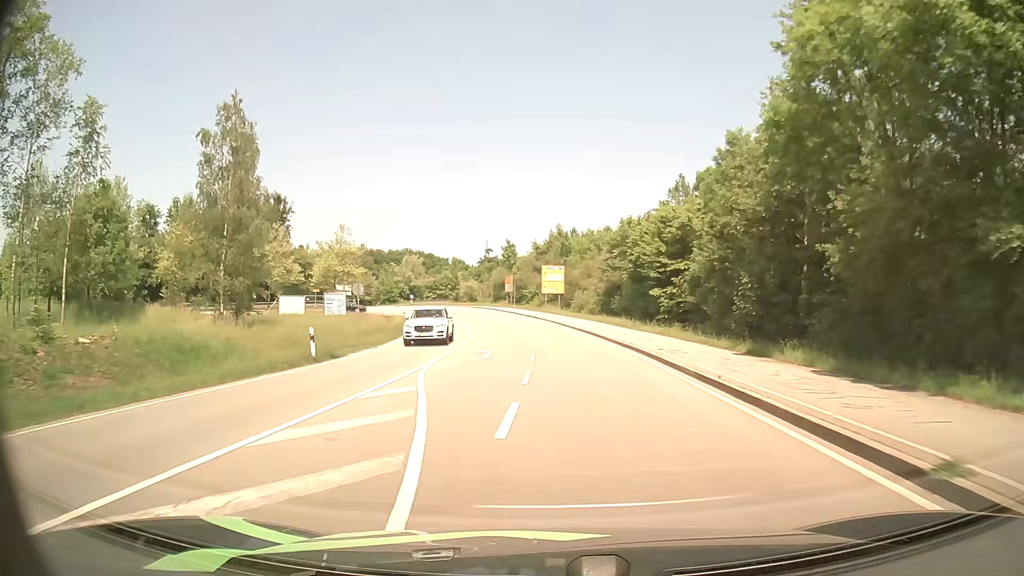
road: secondary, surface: asphalt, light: Day
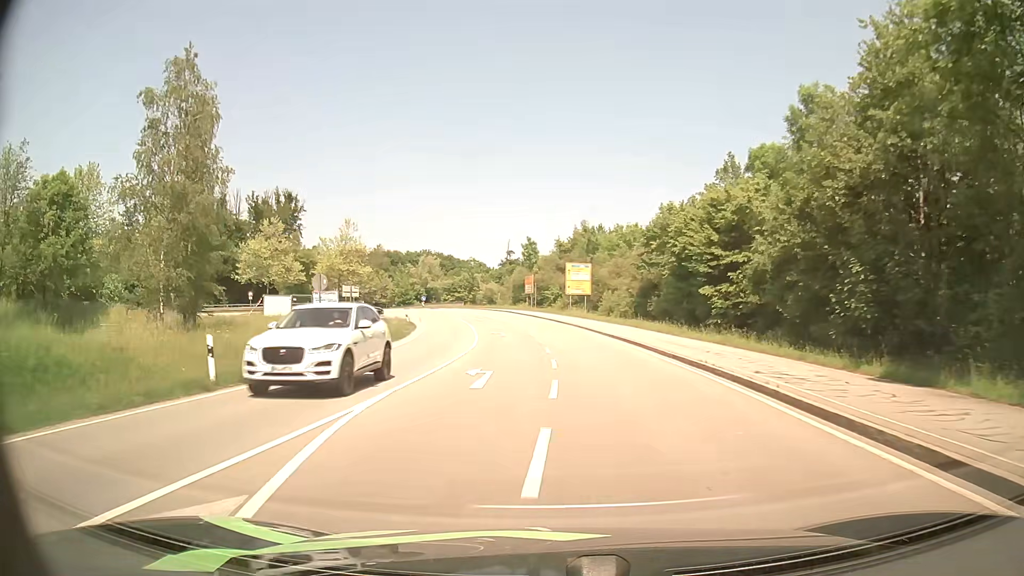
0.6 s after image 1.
(-0.1, +8.5) m; -2°
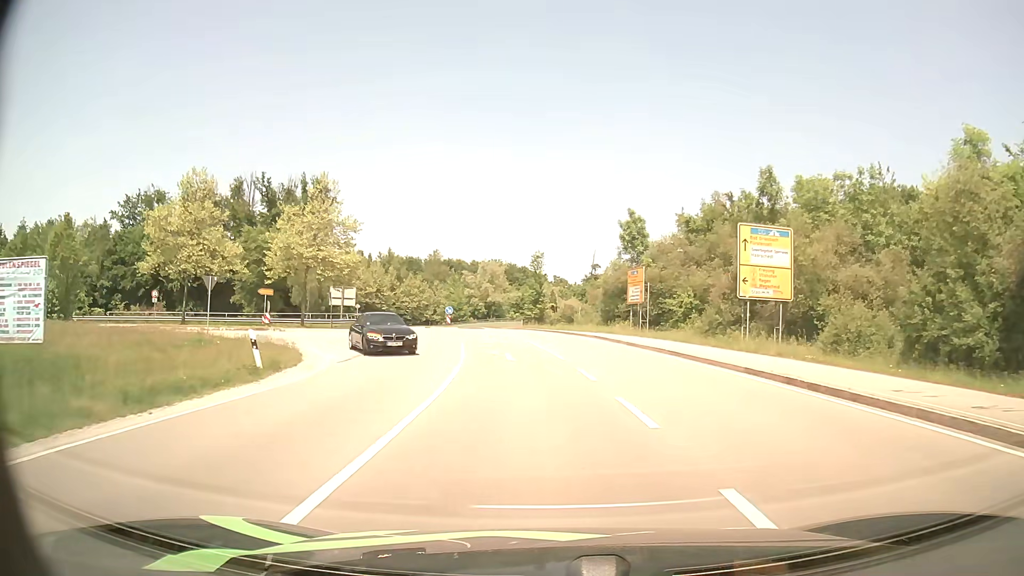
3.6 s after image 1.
(-2.4, +38.5) m; -7°
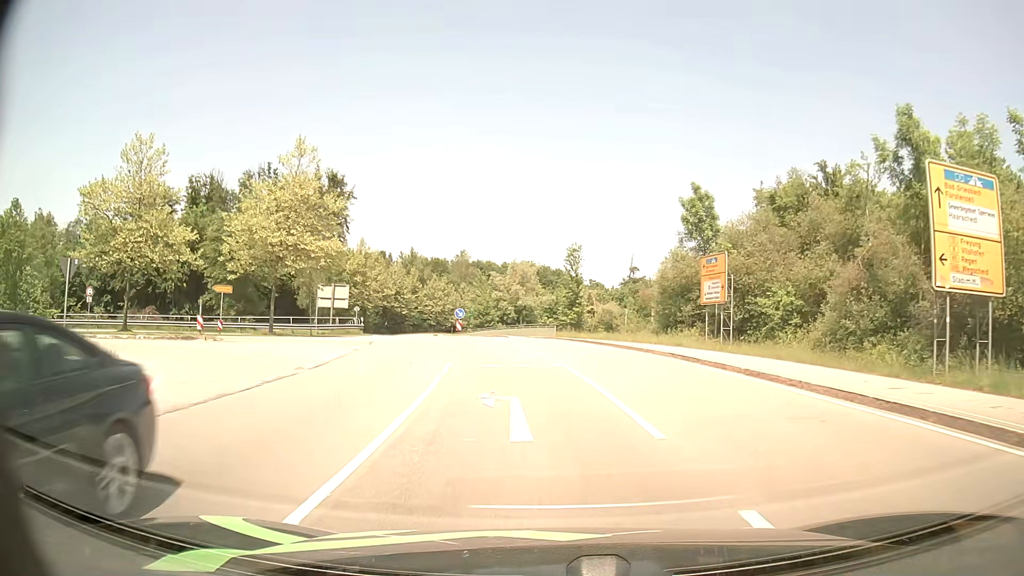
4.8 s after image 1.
(-0.3, +12.5) m; -3°
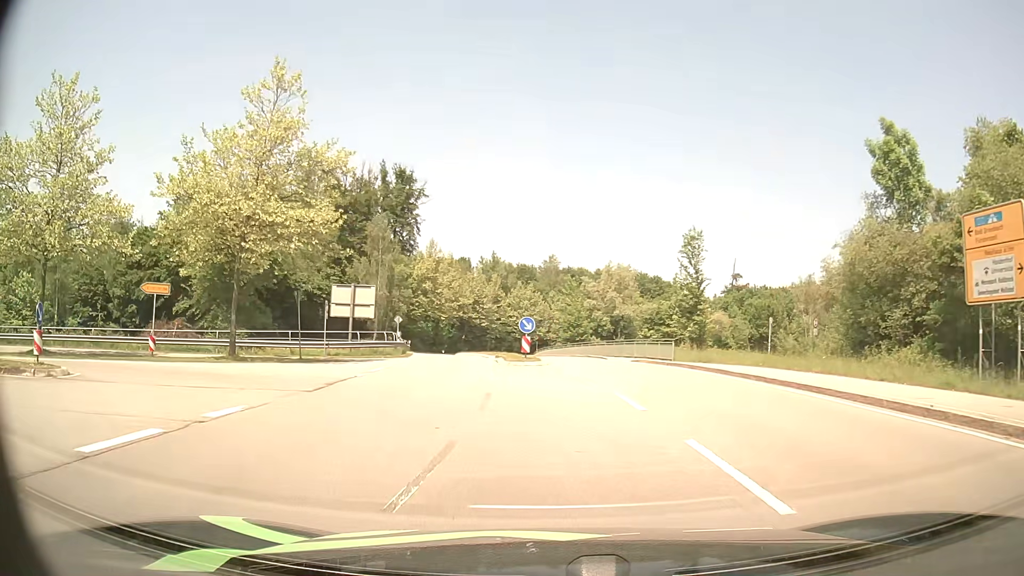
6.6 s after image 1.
(-0.9, +15.9) m; -8°
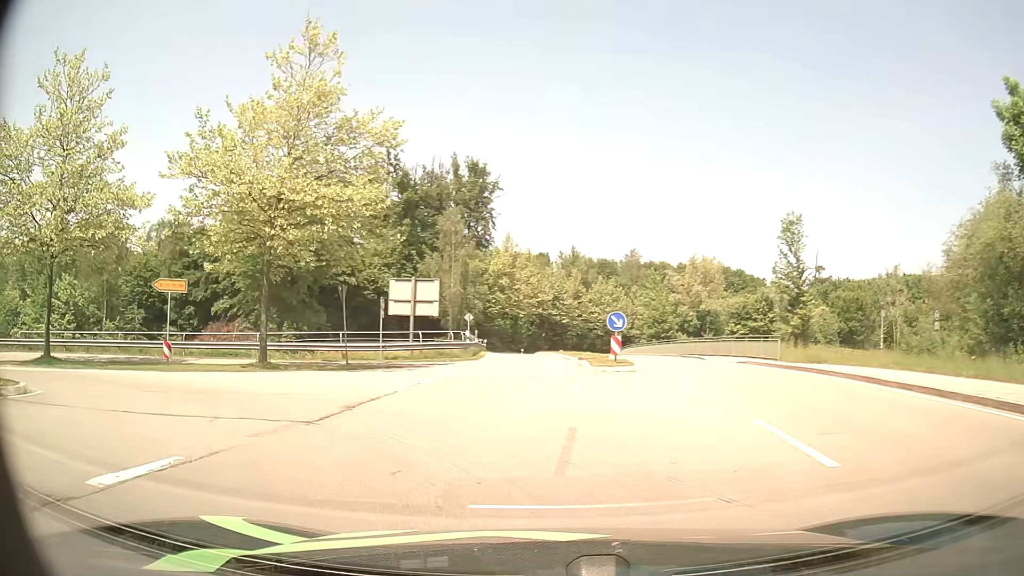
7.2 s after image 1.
(-0.2, +4.4) m; -6°
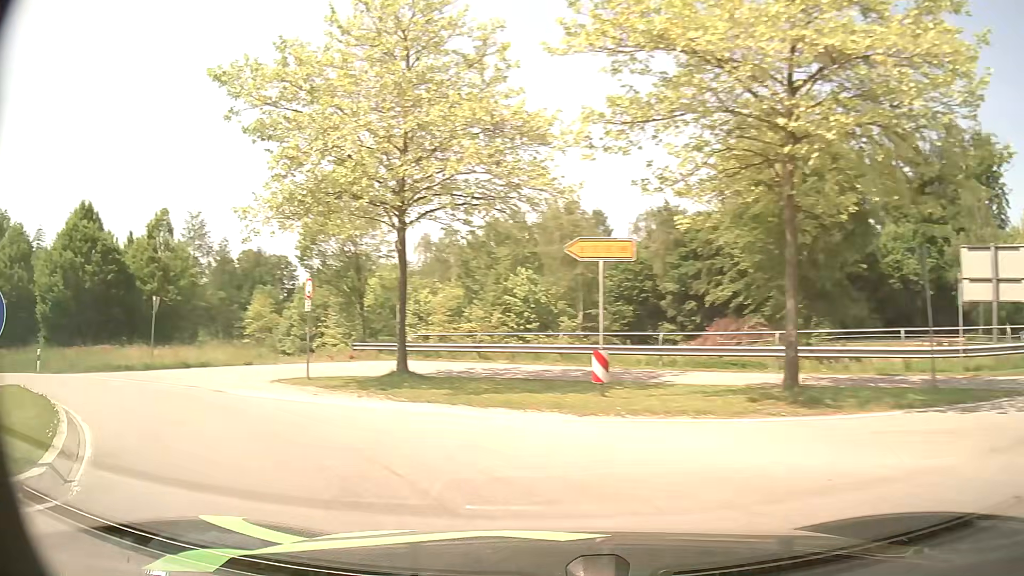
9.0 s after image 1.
(-3.6, +10.4) m; -44°
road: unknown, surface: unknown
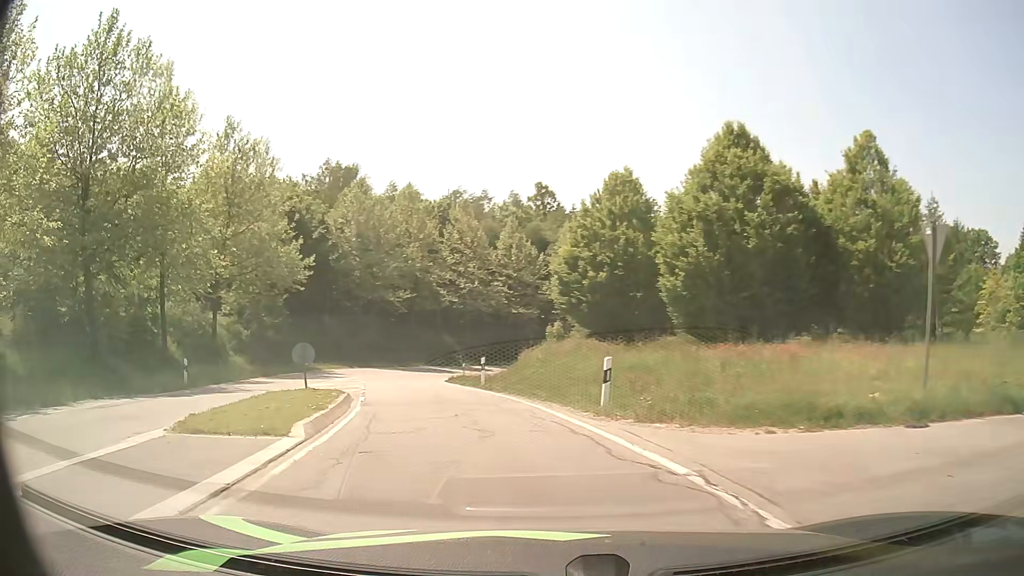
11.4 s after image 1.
(-9.9, +14.9) m; -58°
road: primary_link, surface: asphalt
(-1, +10) (-4, +20) (-6, +29) (-8, +39) (-9, +49) (-7, +59) (-3, +68) (+3, +76) (+11, +82) (+20, +84) m
